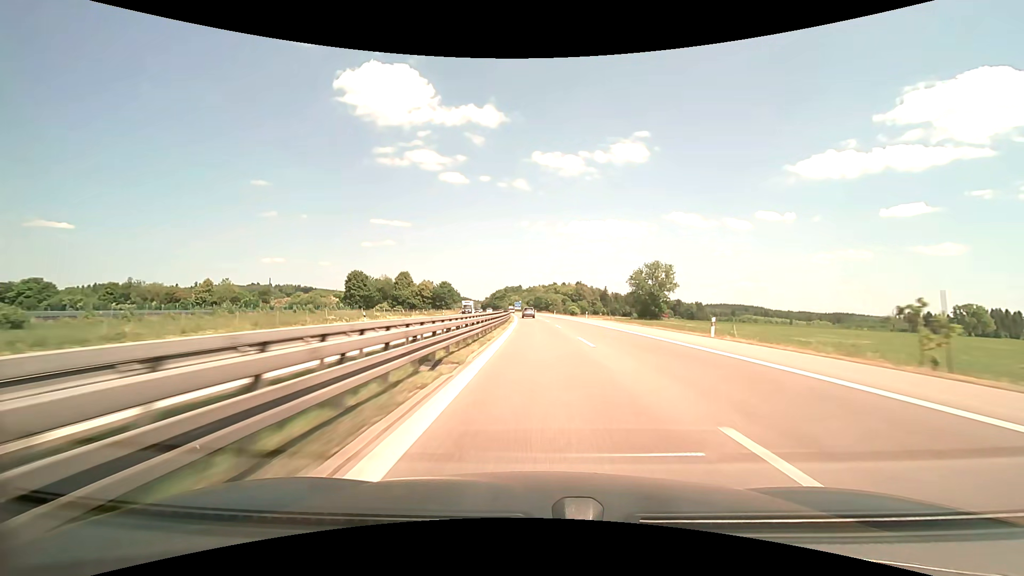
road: motorway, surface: asphalt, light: Day
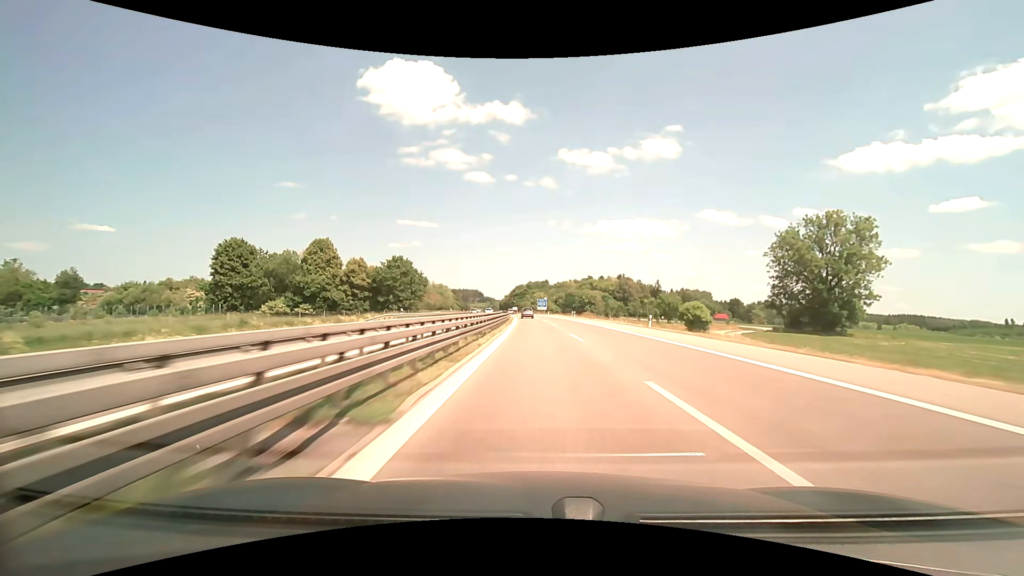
(-3.1, +85.9) m; -4°
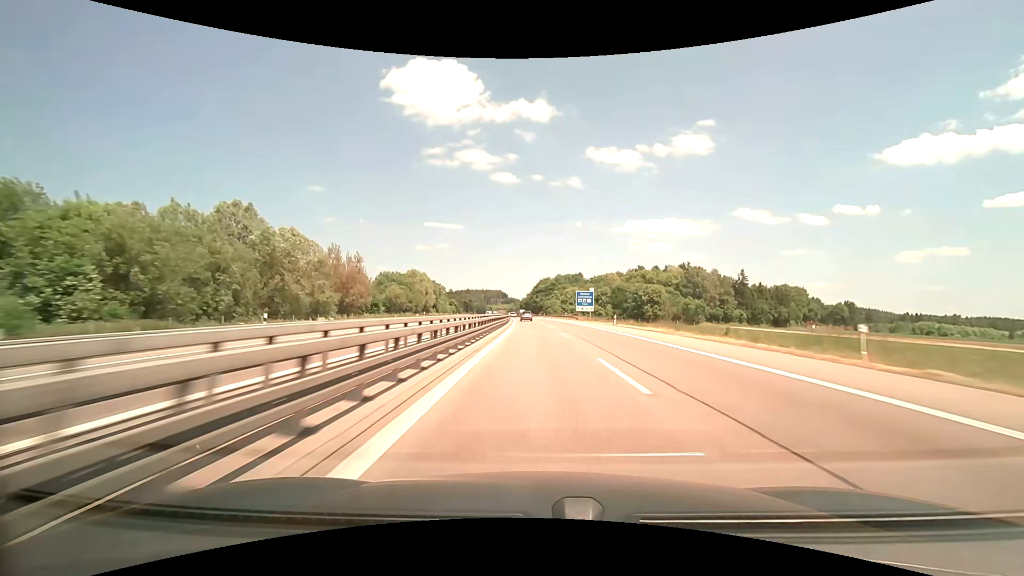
(-1.9, +84.8) m; -3°
(0, +10) (0, +20) (0, +30) (-1, +40) (-1, +50) (-1, +60) (-2, +70) (-2, +80) (-3, +90) (-3, +100) m
